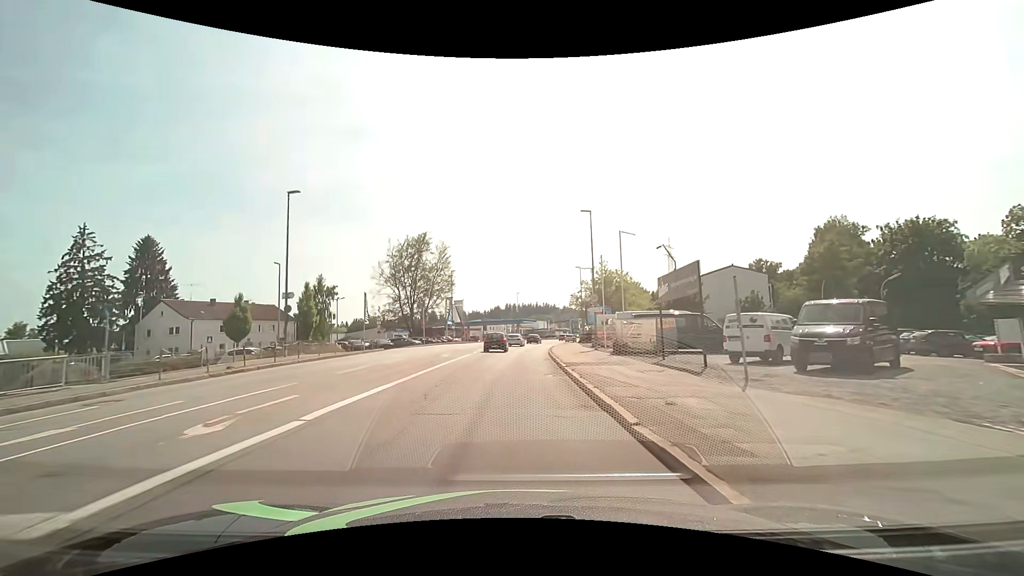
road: tertiary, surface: asphalt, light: Day
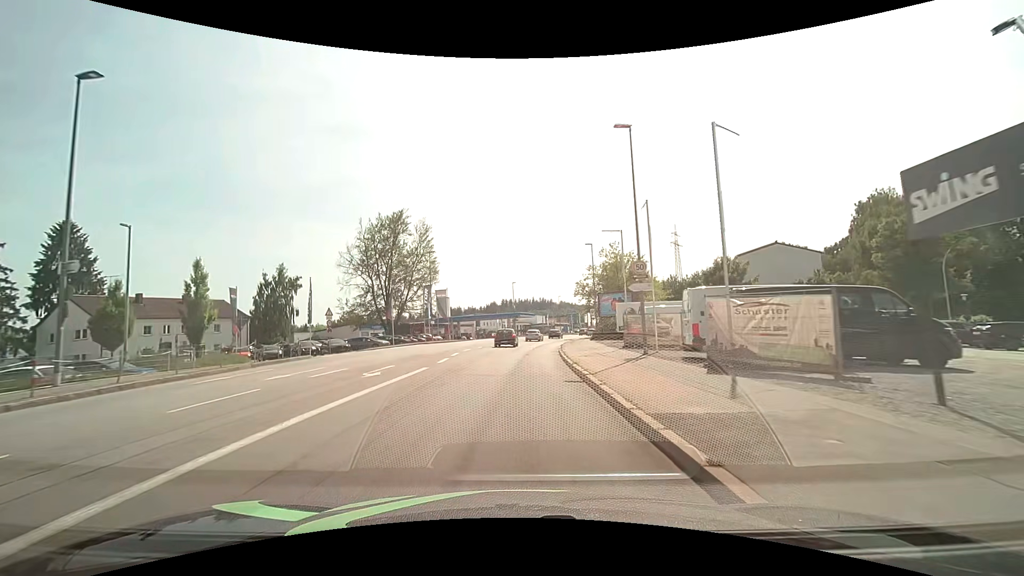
(+0.1, +14.4) m; 0°
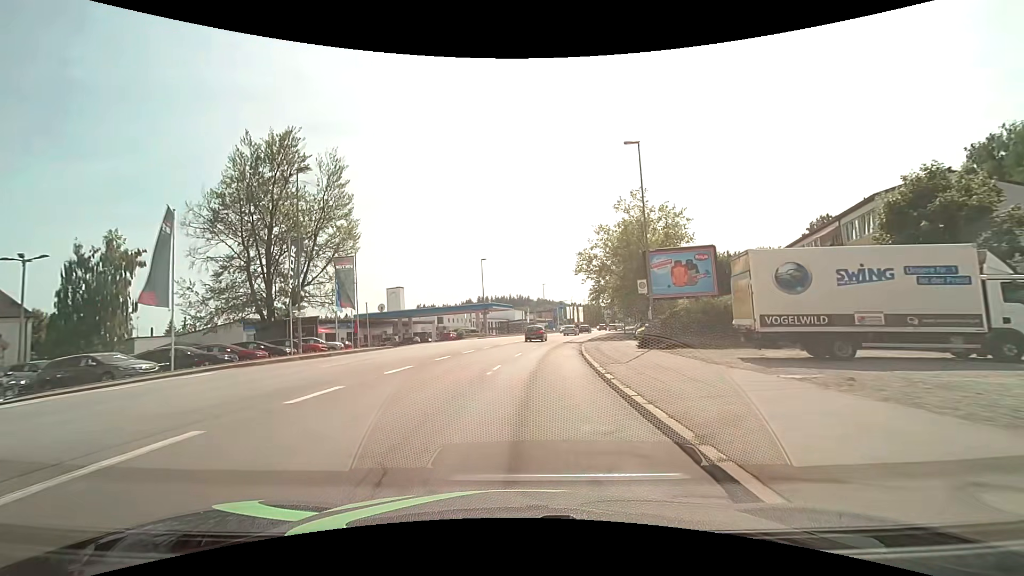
(+0.7, +29.1) m; +3°
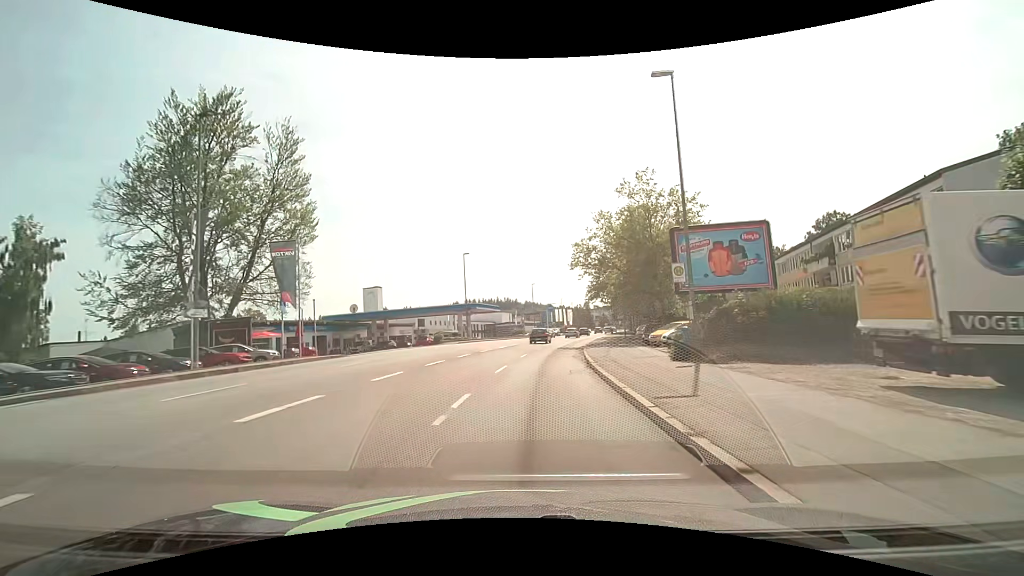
(+0.1, +7.4) m; +1°
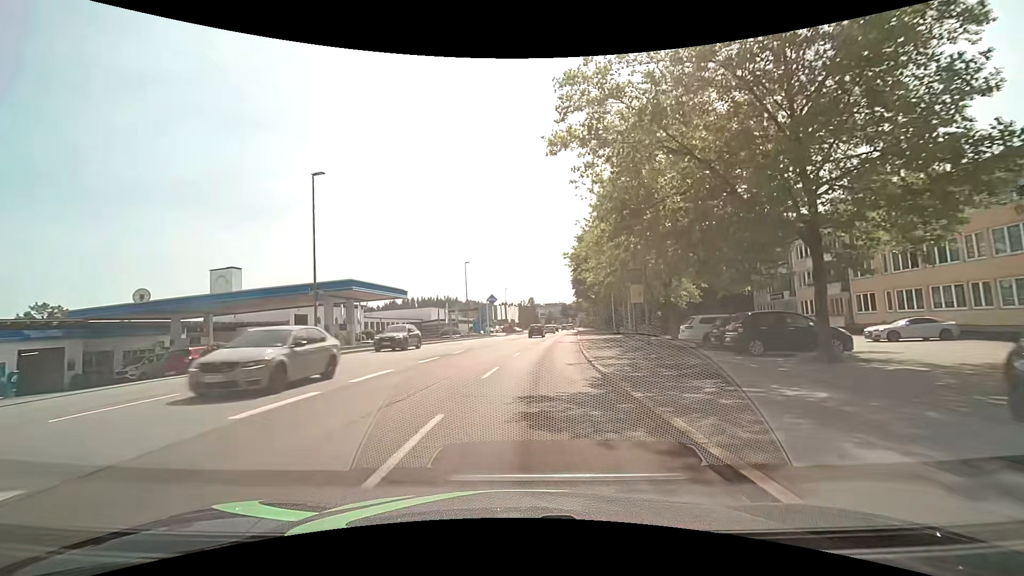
(+2.0, +29.6) m; +7°
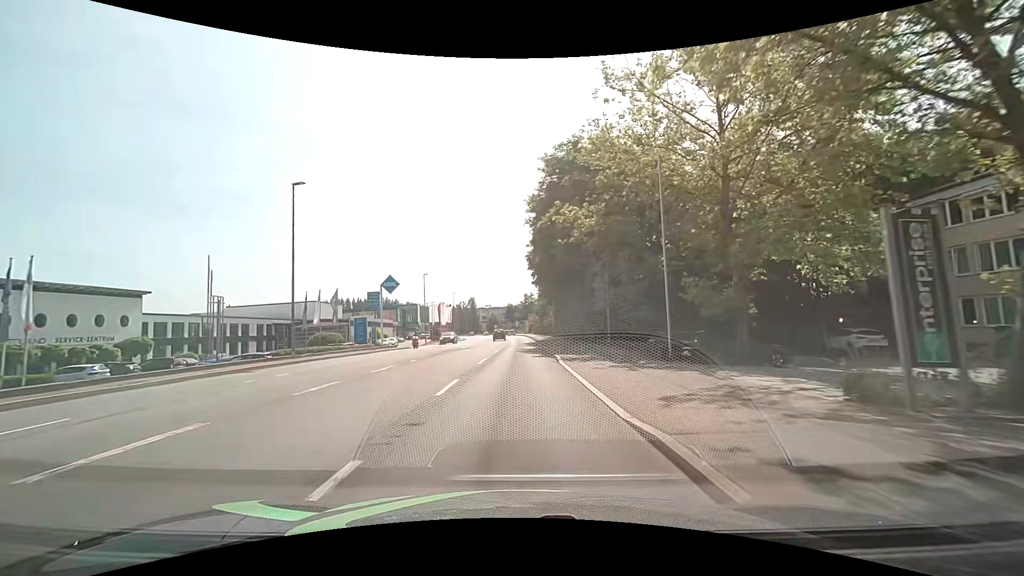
(+2.7, +37.4) m; +6°
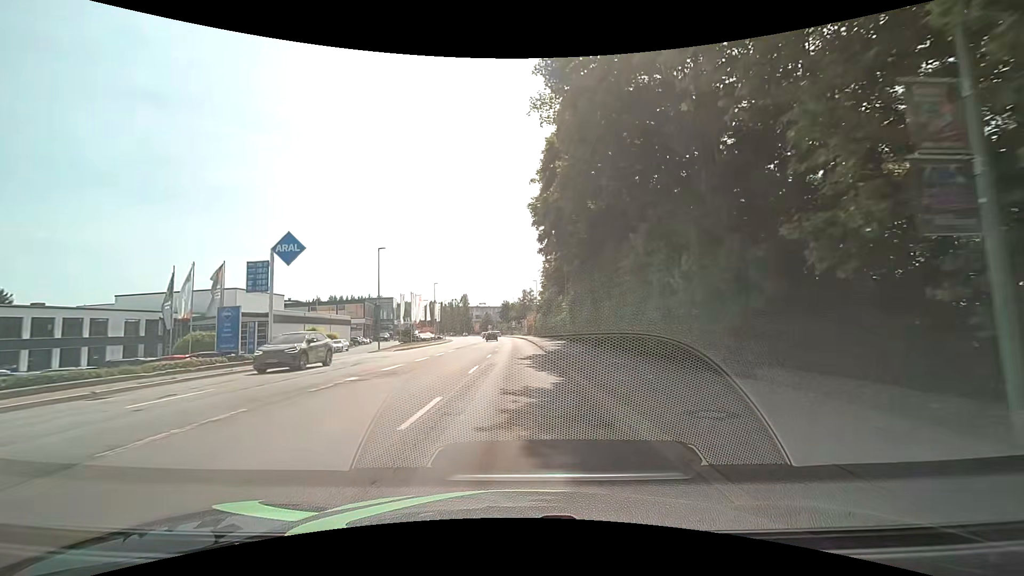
(+0.1, +23.0) m; +1°
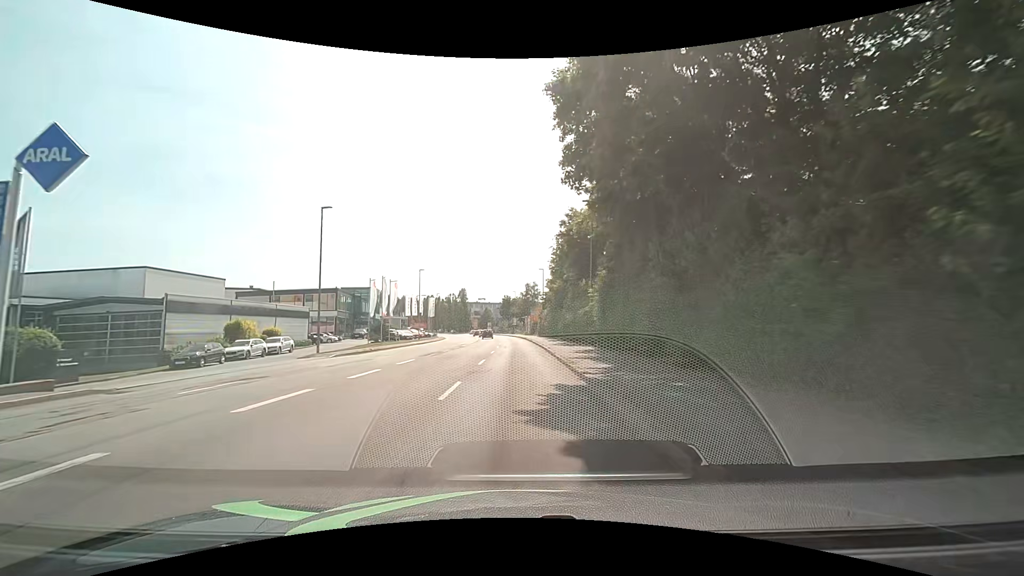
(-0.2, +15.6) m; -1°
(0, +10) (0, +20) (0, +30) (0, +40) (0, +50) (0, +60) (-1, +70) (-1, +80) (-2, +90) (-3, +100) m
